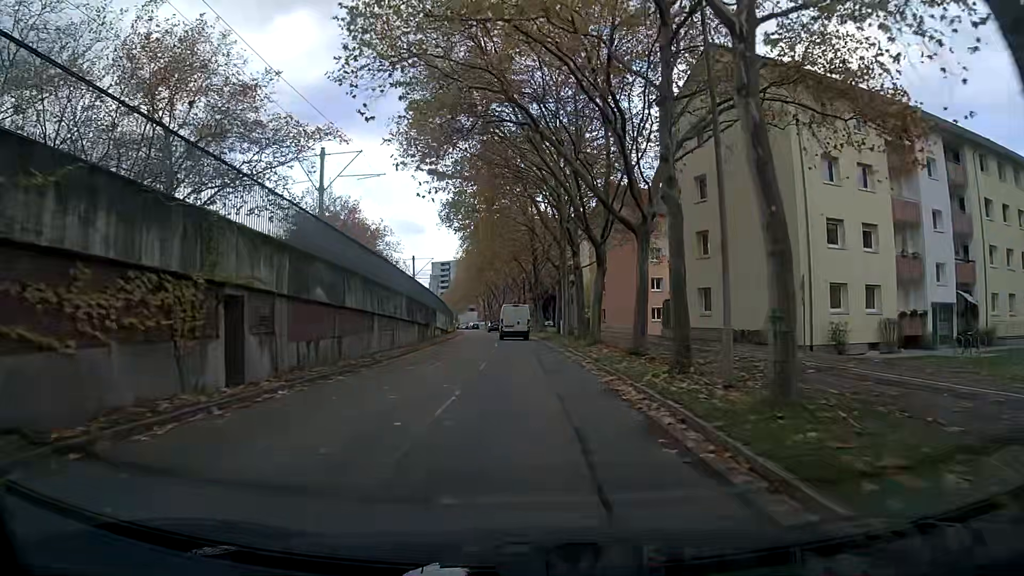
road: tertiary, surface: asphalt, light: Day
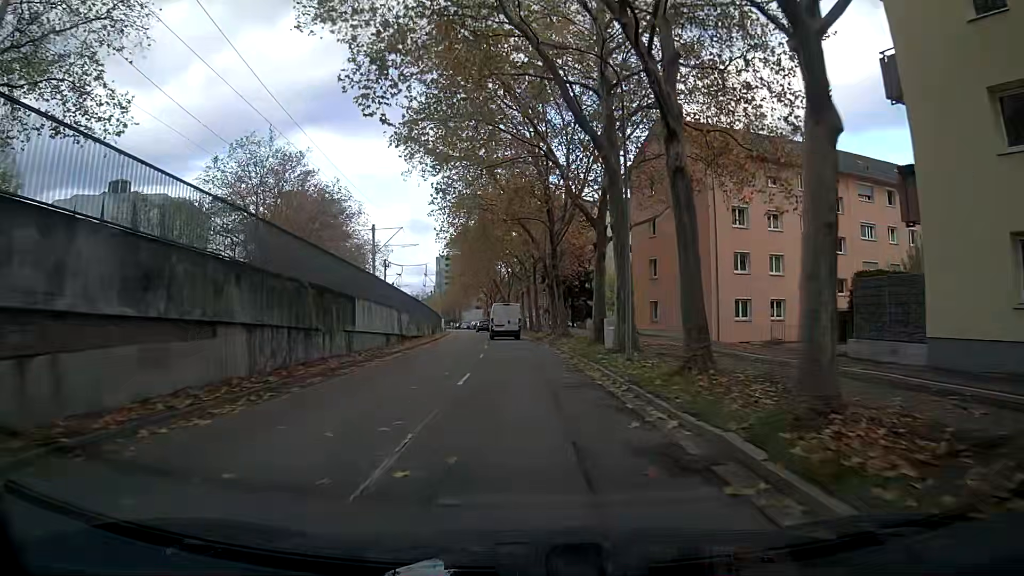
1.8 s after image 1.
(-0.3, +23.1) m; -3°
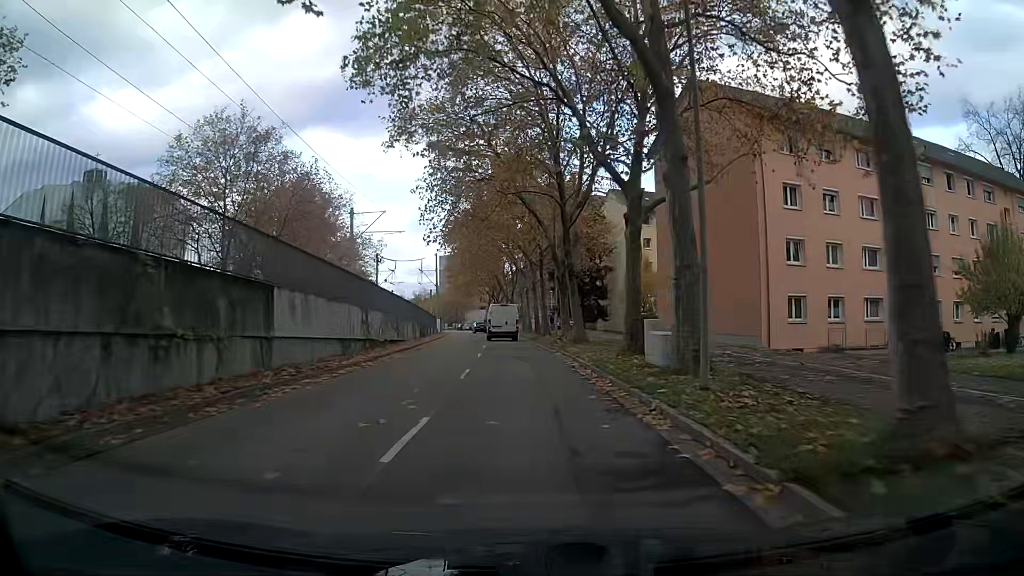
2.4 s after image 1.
(0.0, +7.7) m; 0°
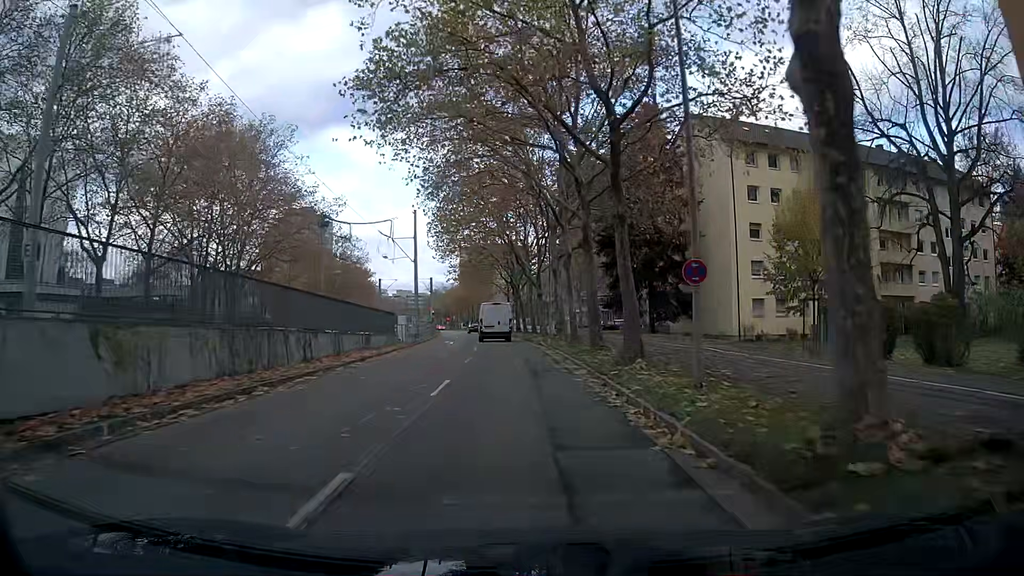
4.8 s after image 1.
(-0.5, +30.7) m; -3°
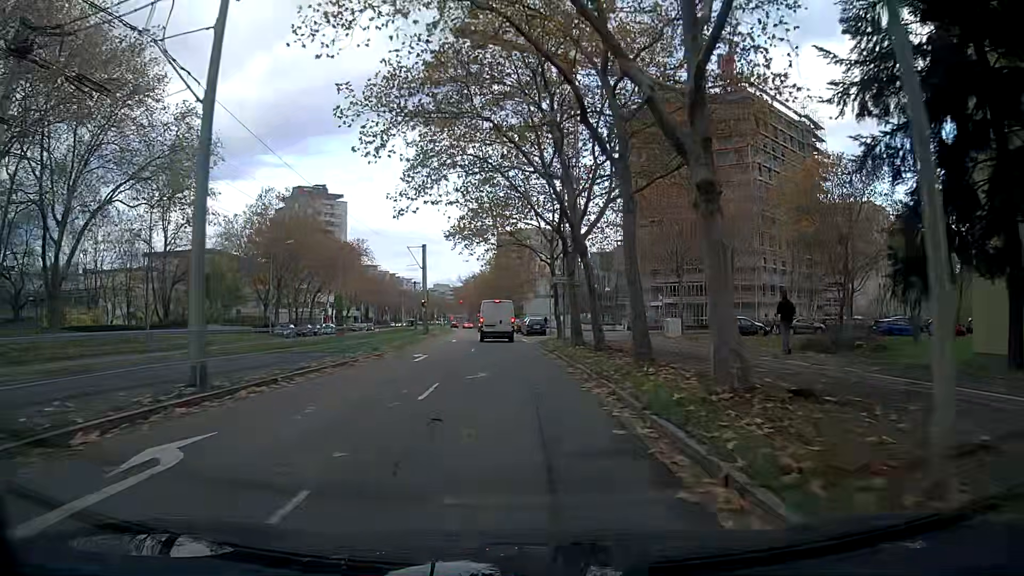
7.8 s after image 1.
(-0.6, +37.1) m; -3°
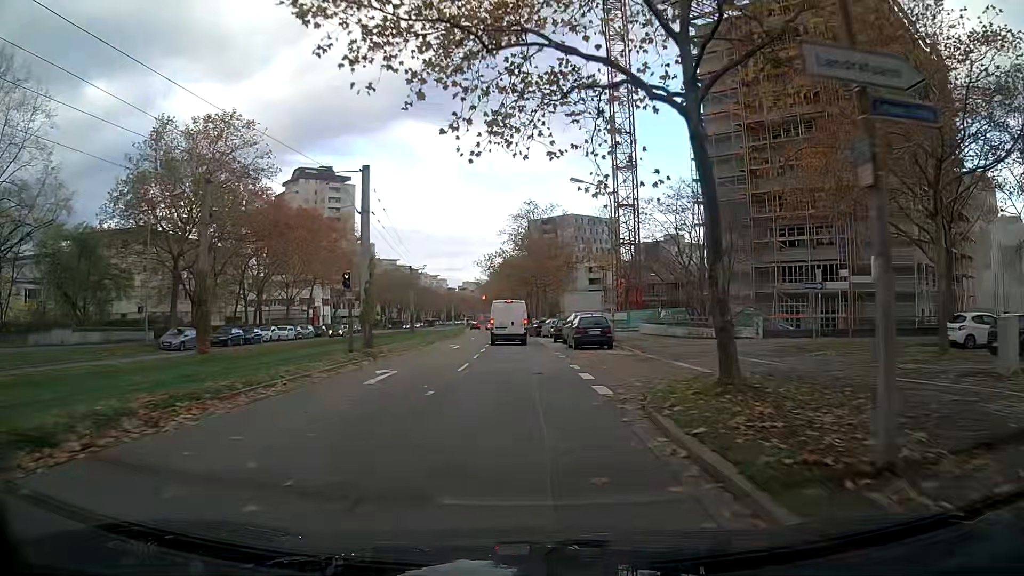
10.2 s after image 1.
(-0.6, +28.7) m; -3°
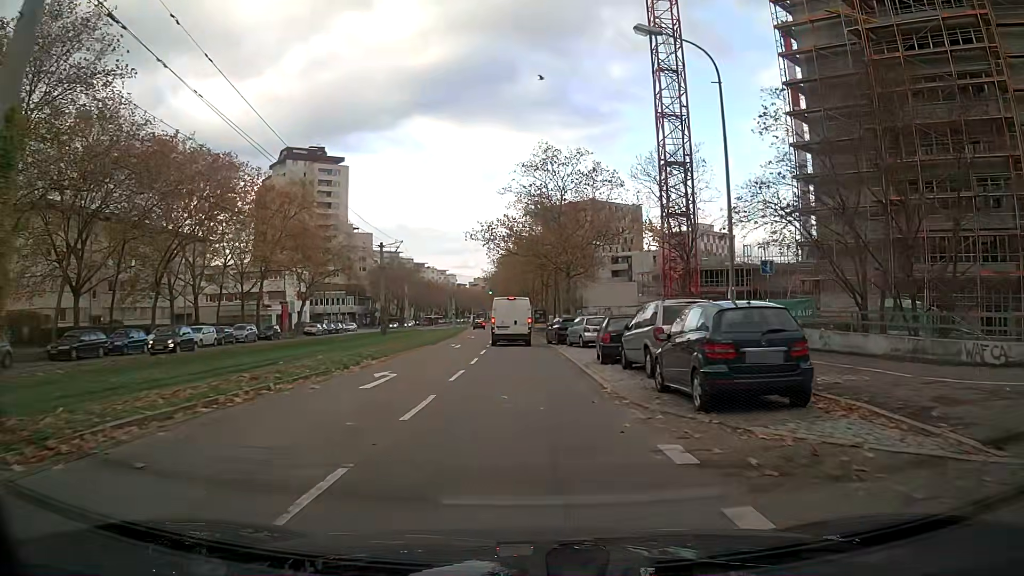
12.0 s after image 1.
(-0.1, +20.7) m; -1°
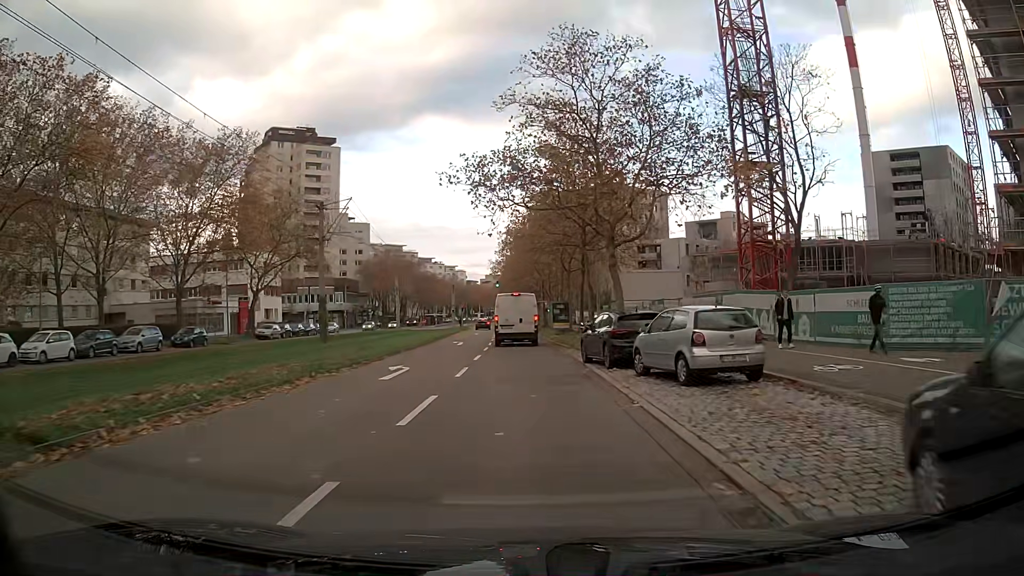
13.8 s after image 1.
(-0.2, +18.6) m; -1°
